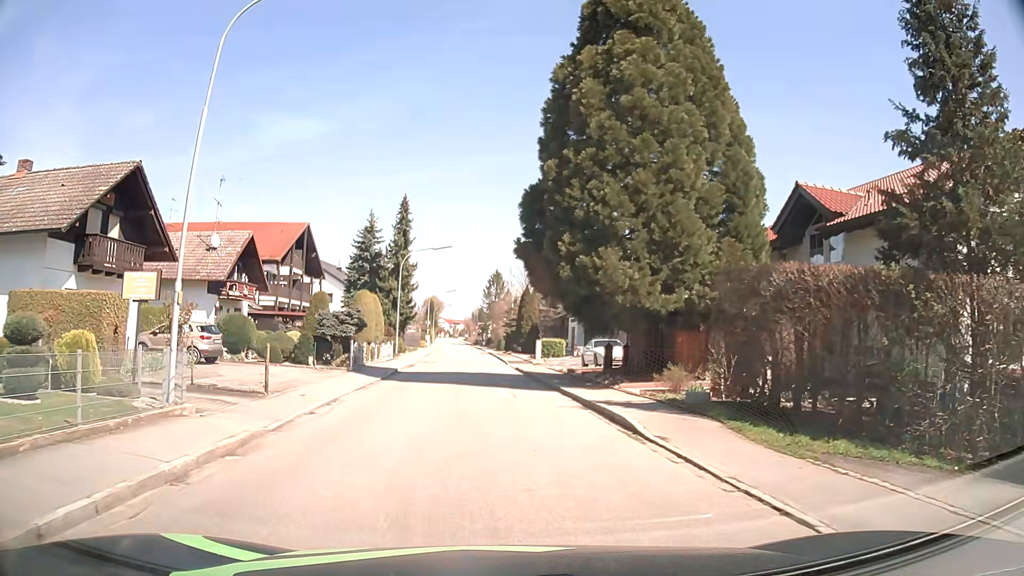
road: residential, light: Day
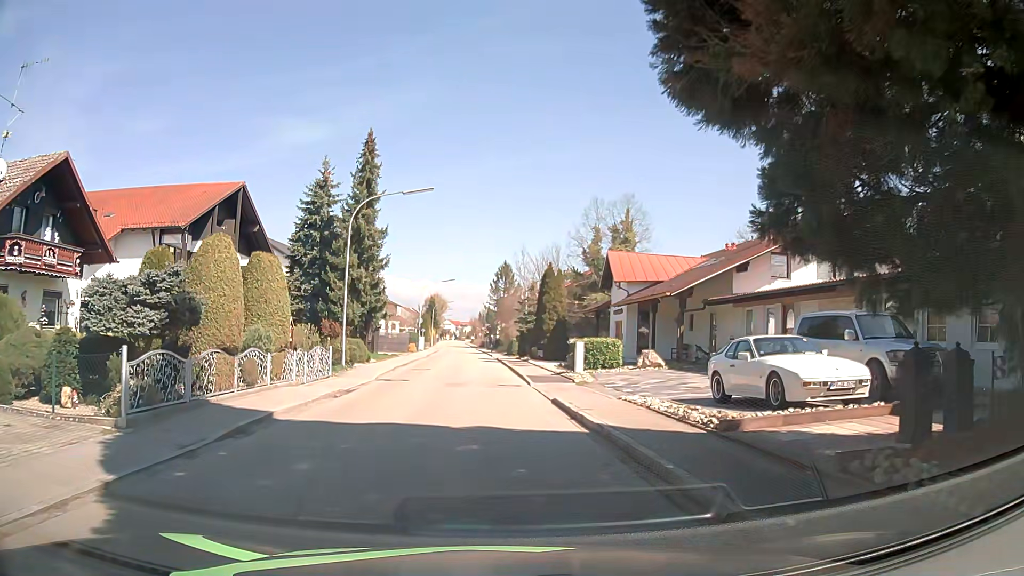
(-0.7, +18.0) m; -3°
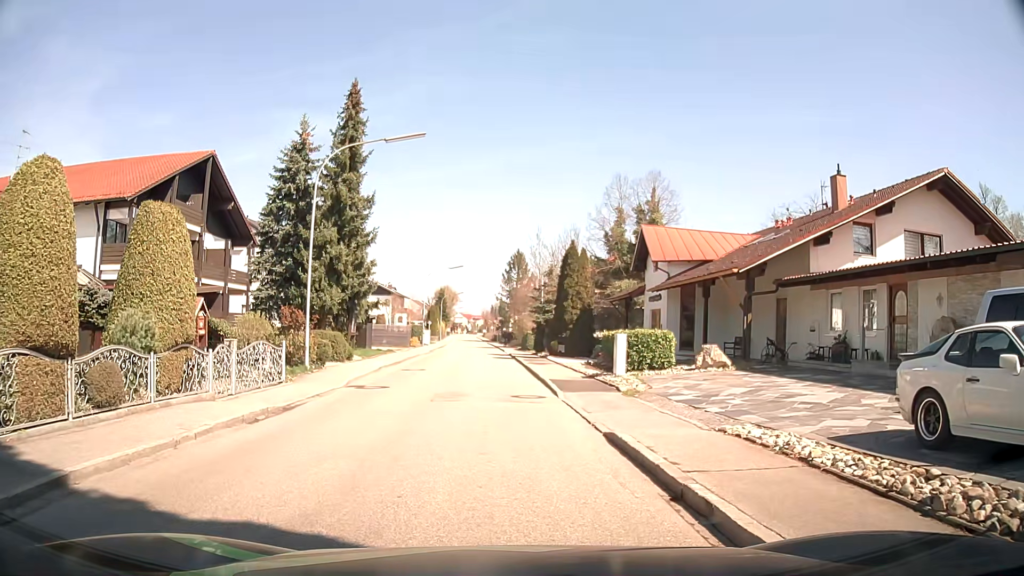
(0.0, +6.6) m; -1°
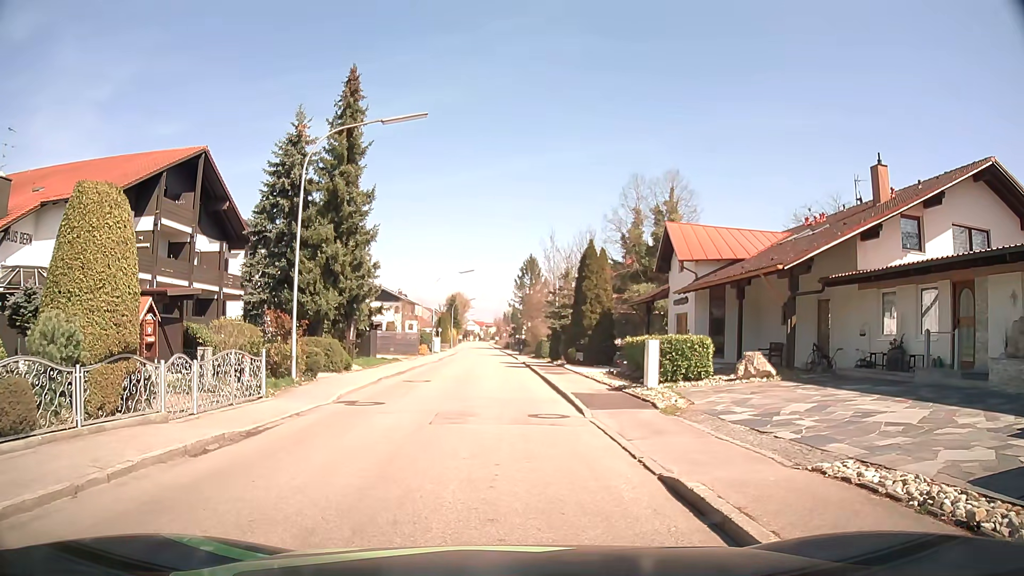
(0.0, +2.5) m; +2°
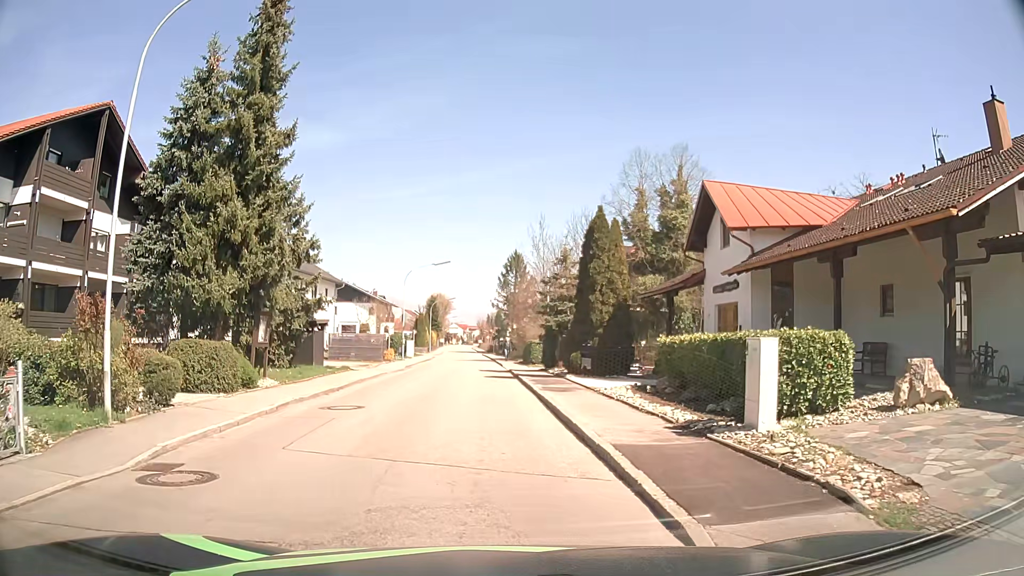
(-0.2, +8.9) m; 0°
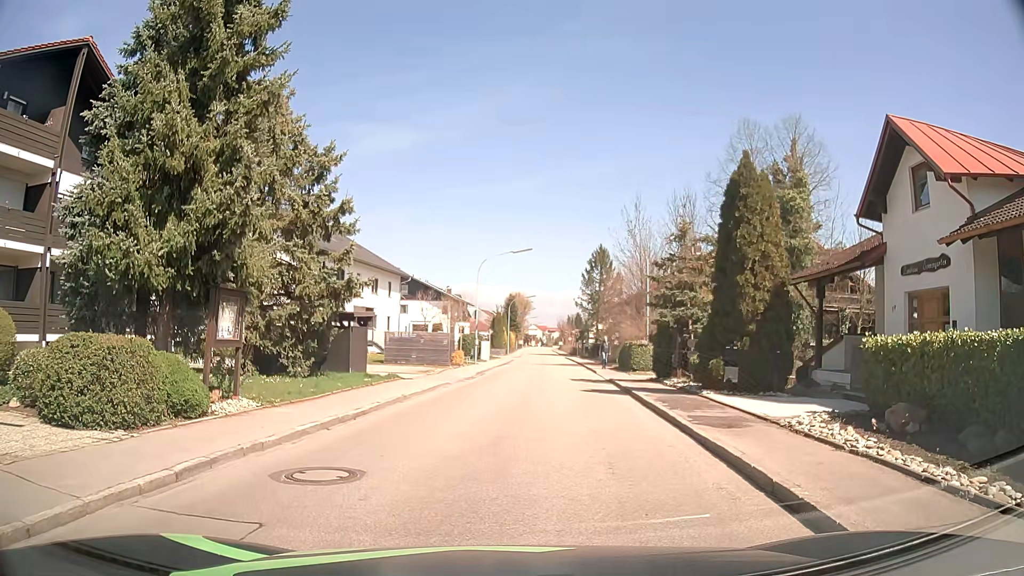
(-0.6, +7.4) m; -8°
